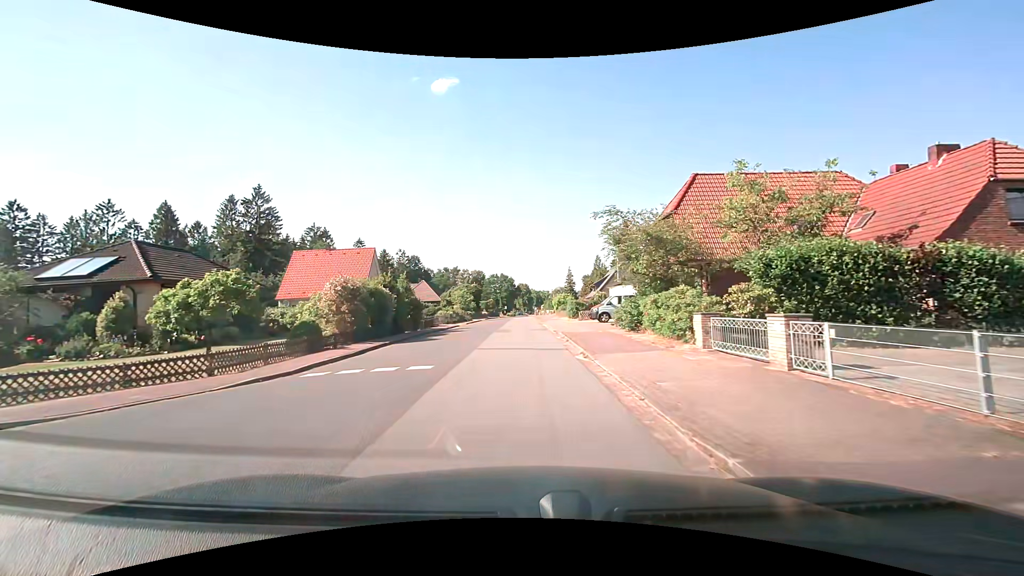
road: unclassified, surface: asphalt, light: Day
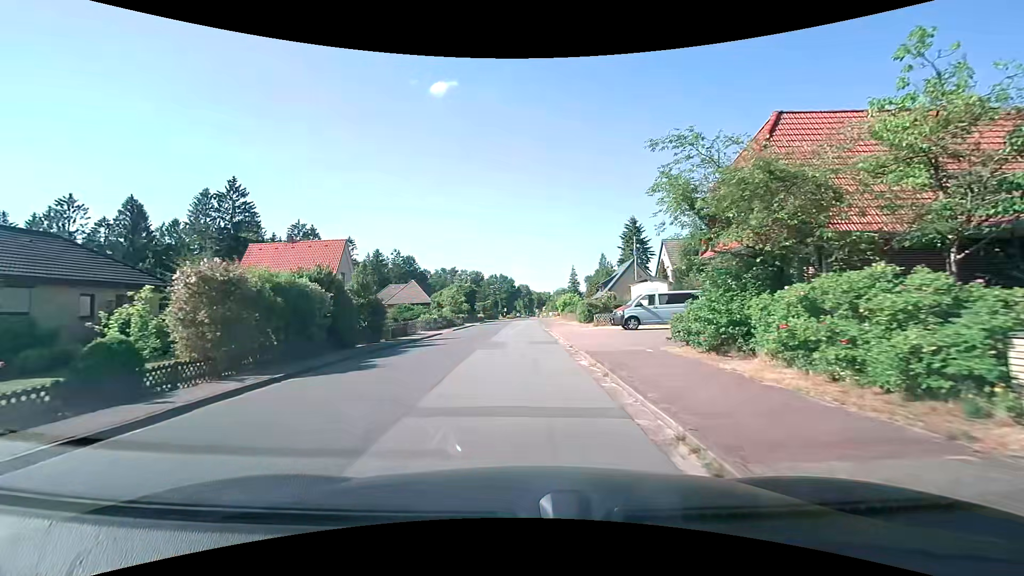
(-0.1, +8.9) m; -1°
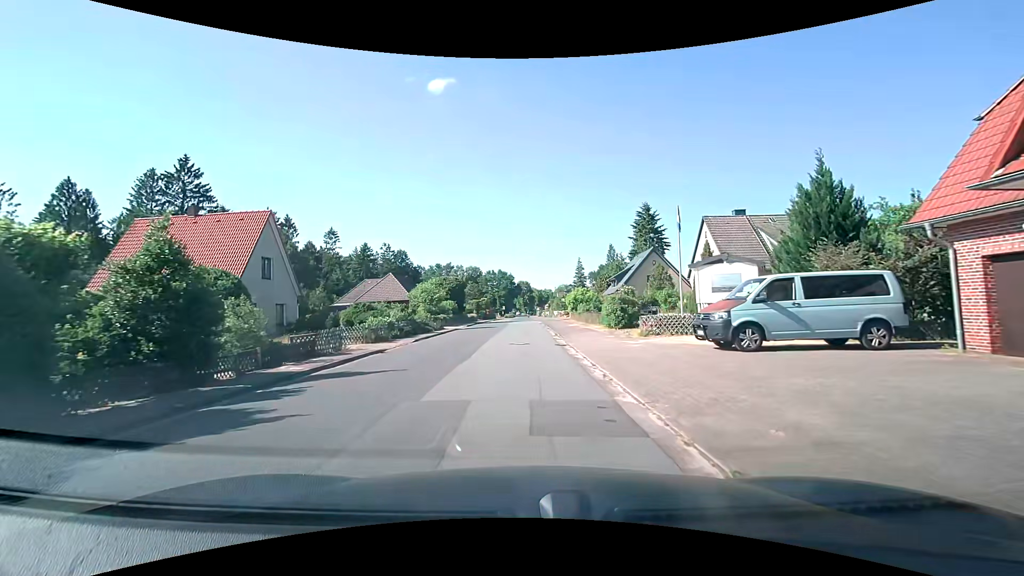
(0.0, +13.4) m; 0°
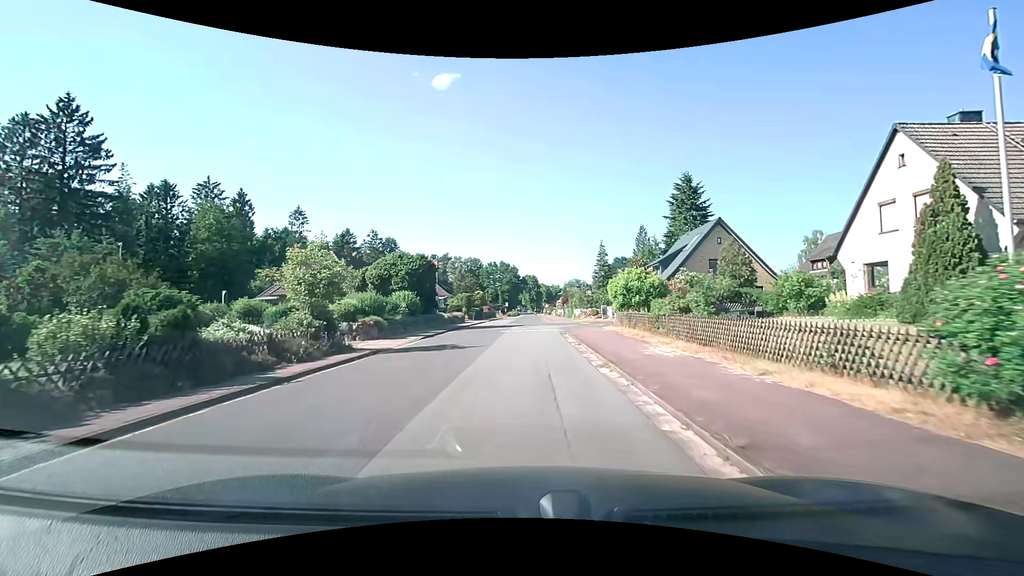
(-0.2, +22.6) m; -1°
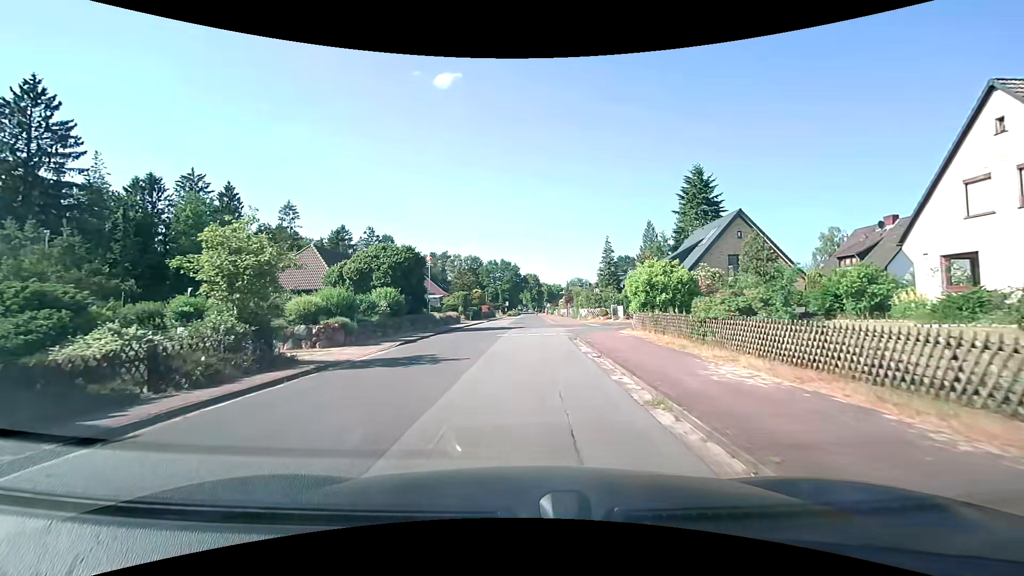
(0.0, +4.5) m; 0°
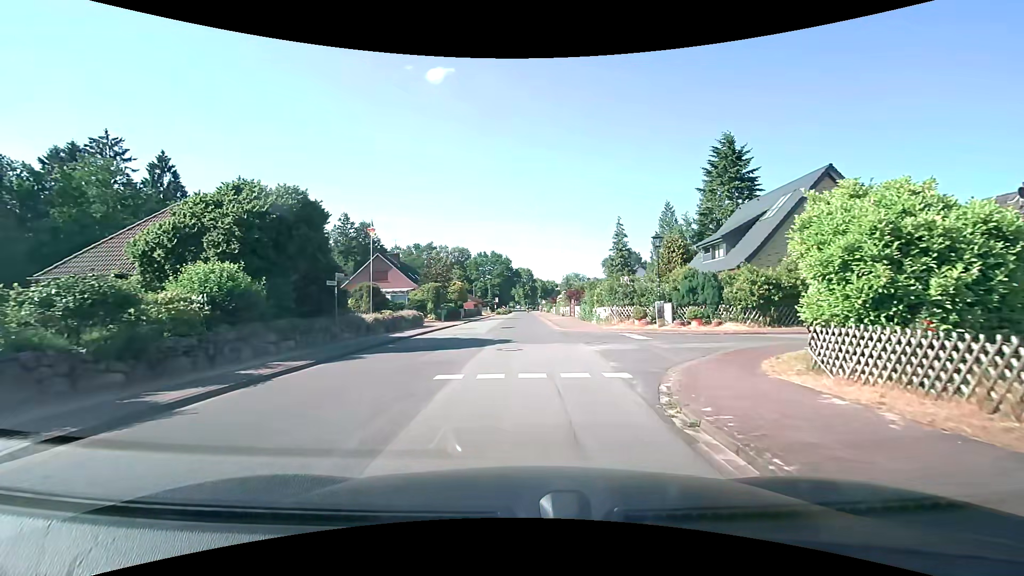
(+0.1, +14.5) m; +1°
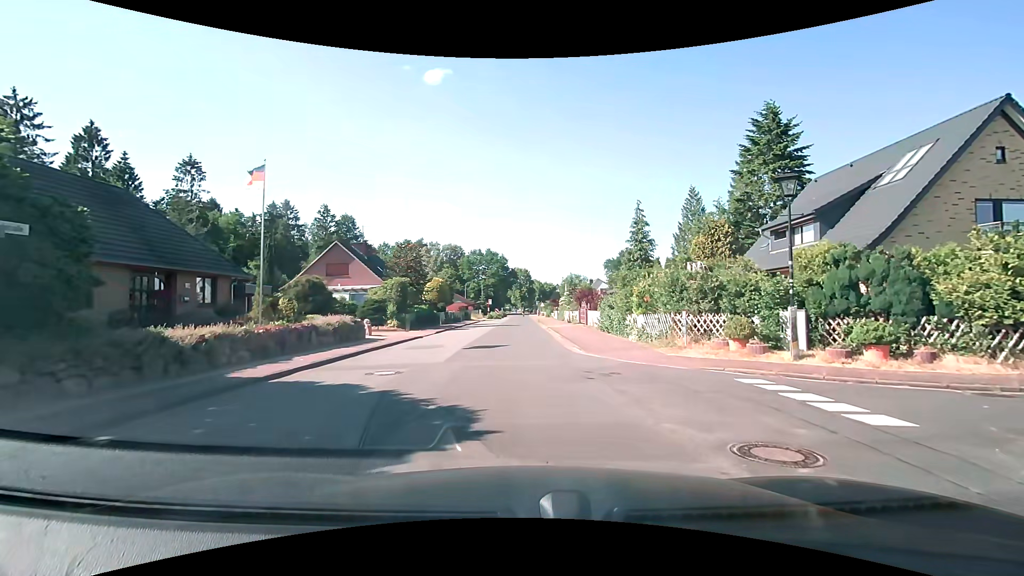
(0.0, +11.7) m; +2°
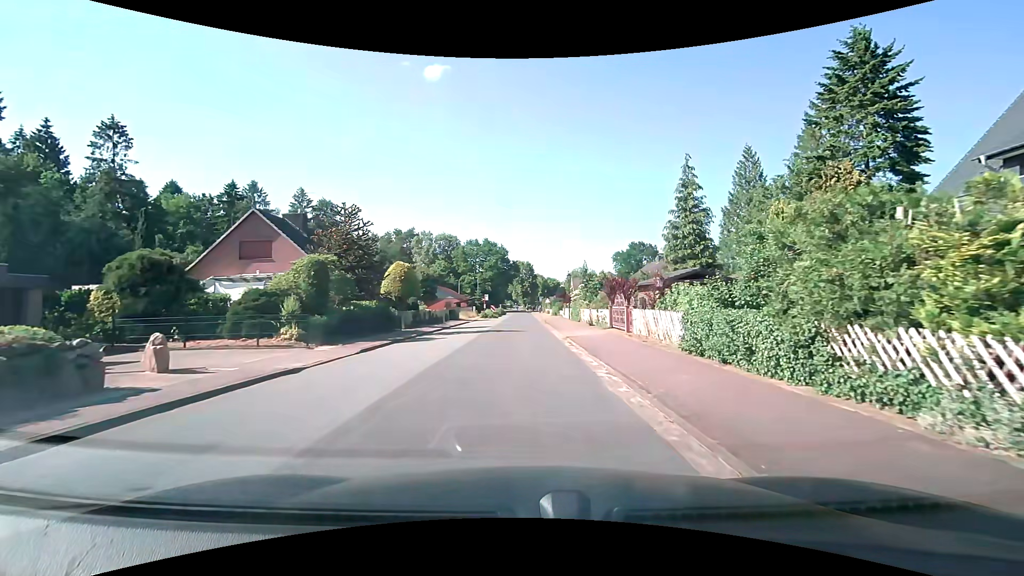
(-0.3, +14.6) m; -1°
(0, +10) (0, +20) (0, +30) (0, +40) (0, +50) (-1, +60) (-1, +70) (-1, +80) (-1, +90) (-1, +100) m
